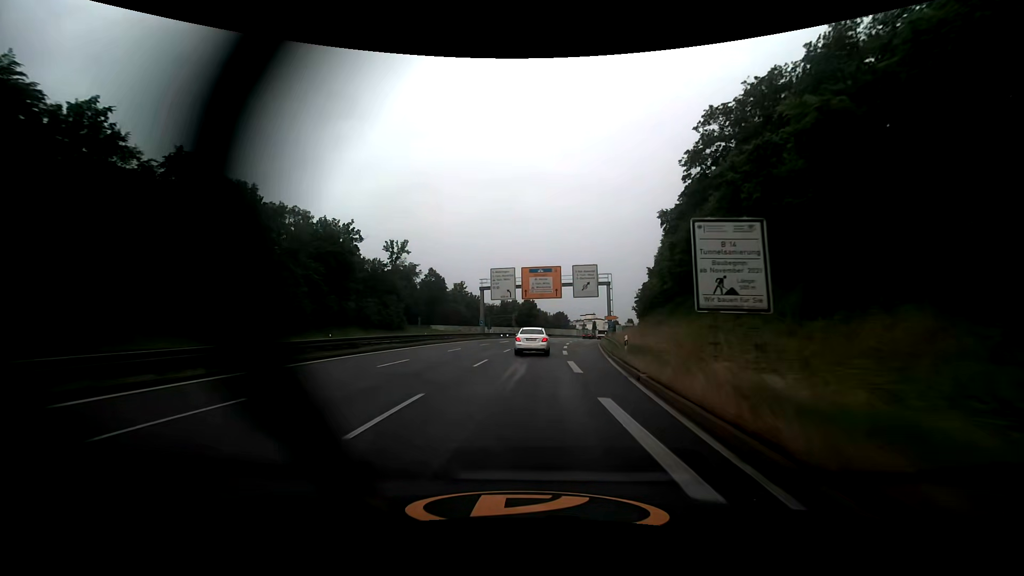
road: trunk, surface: asphalt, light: Day
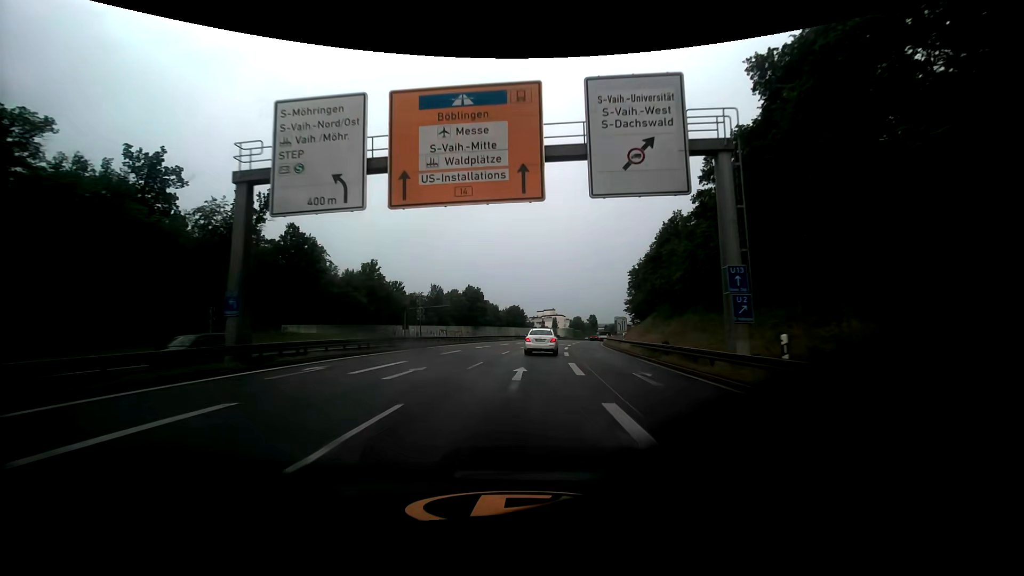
(+2.4, +48.9) m; +5°
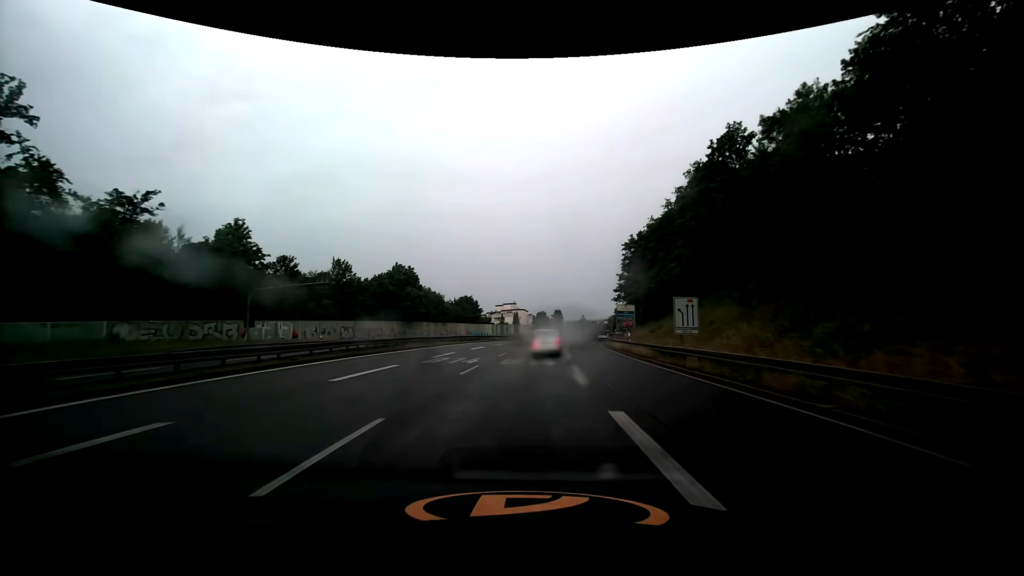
(+1.4, +36.9) m; +5°
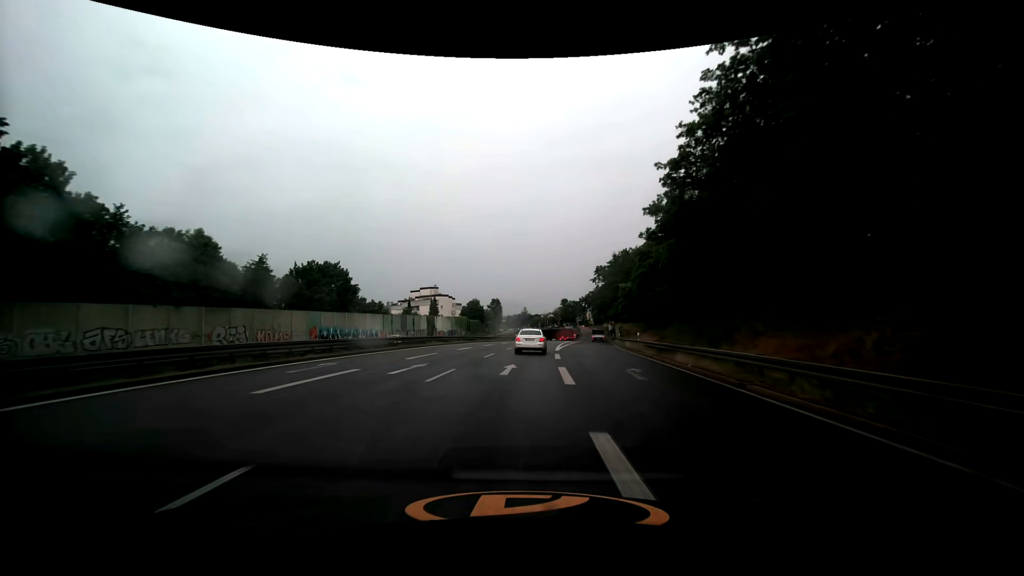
(+4.6, +61.9) m; +7°
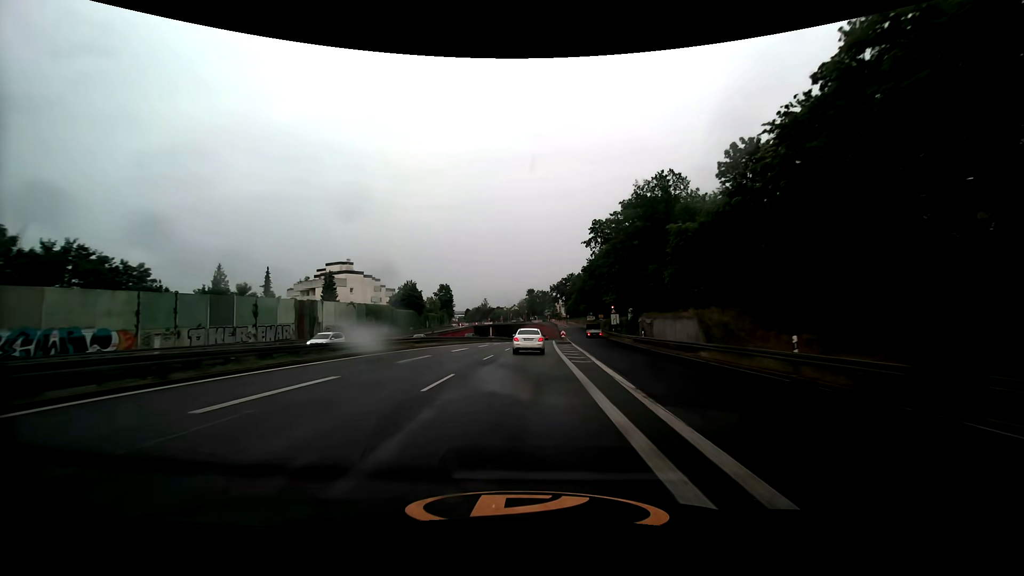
(+1.8, +49.7) m; +4°
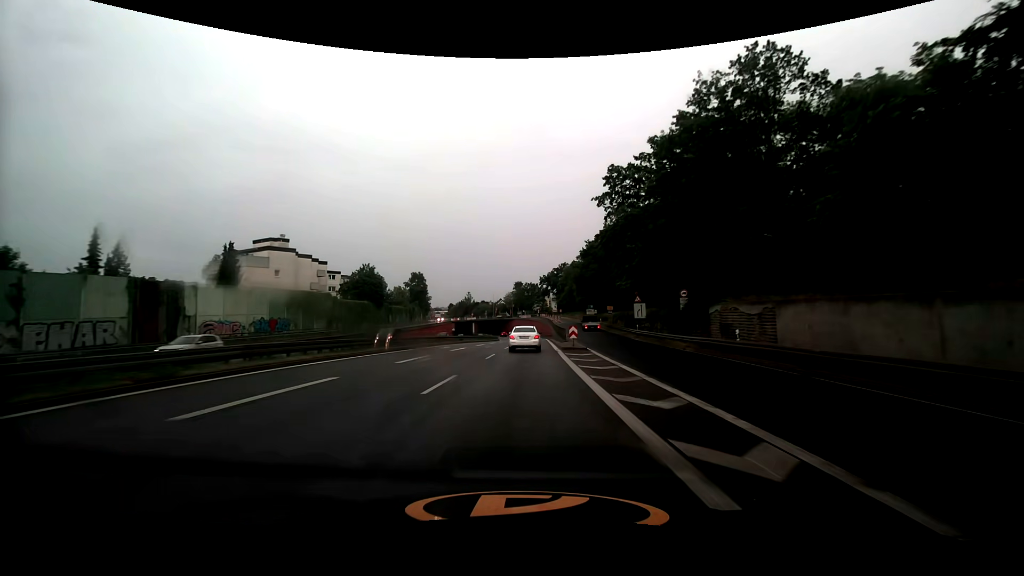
(+0.3, +24.5) m; +1°
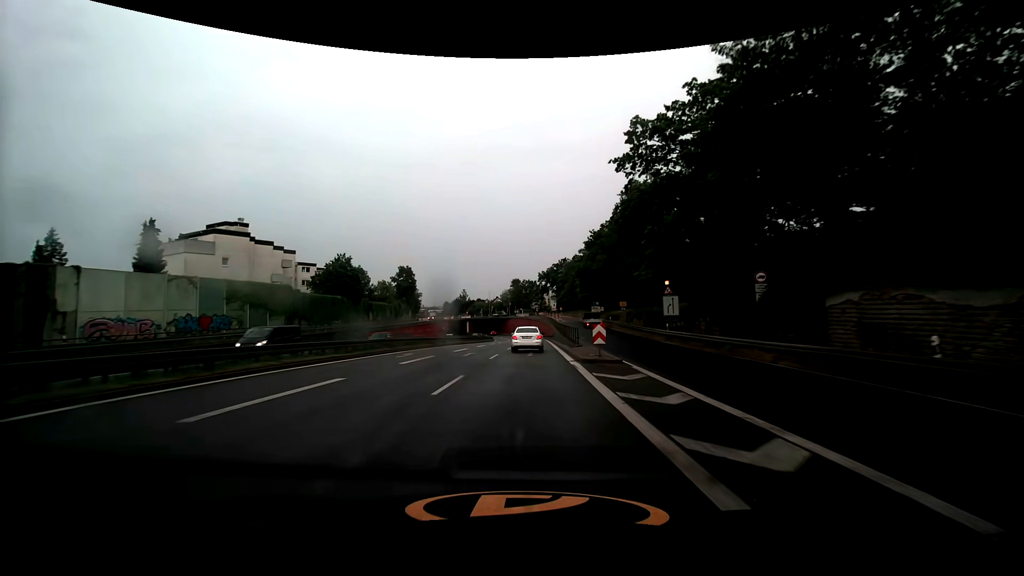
(0.0, +12.3) m; 0°
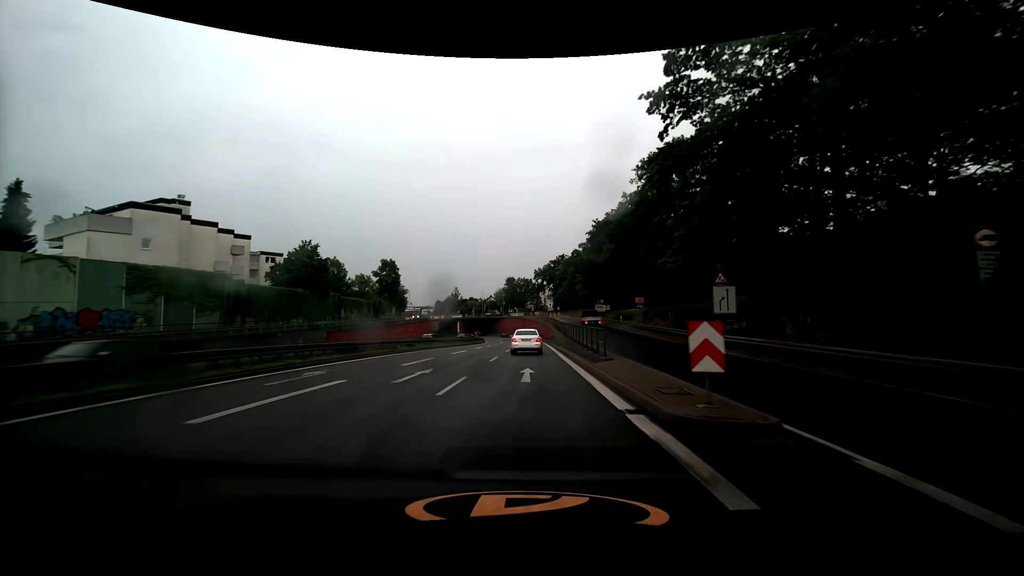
(0.0, +11.6) m; +1°
(0, +10) (0, +20) (0, +30) (+1, +40) (+1, +50) (+1, +60) (+1, +70) (+1, +80) (0, +90) (0, +100) m
